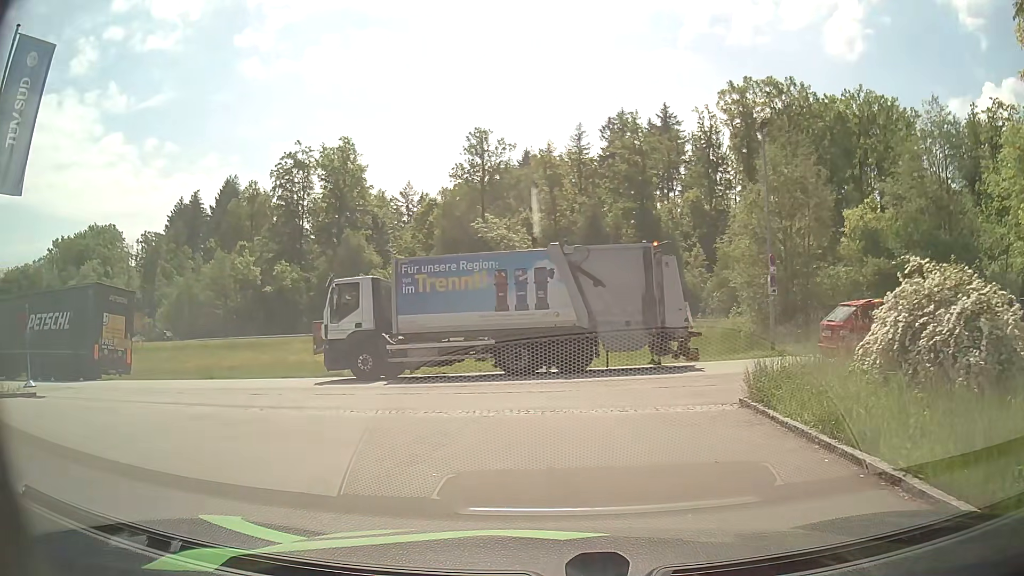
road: residential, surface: asphalt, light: Day
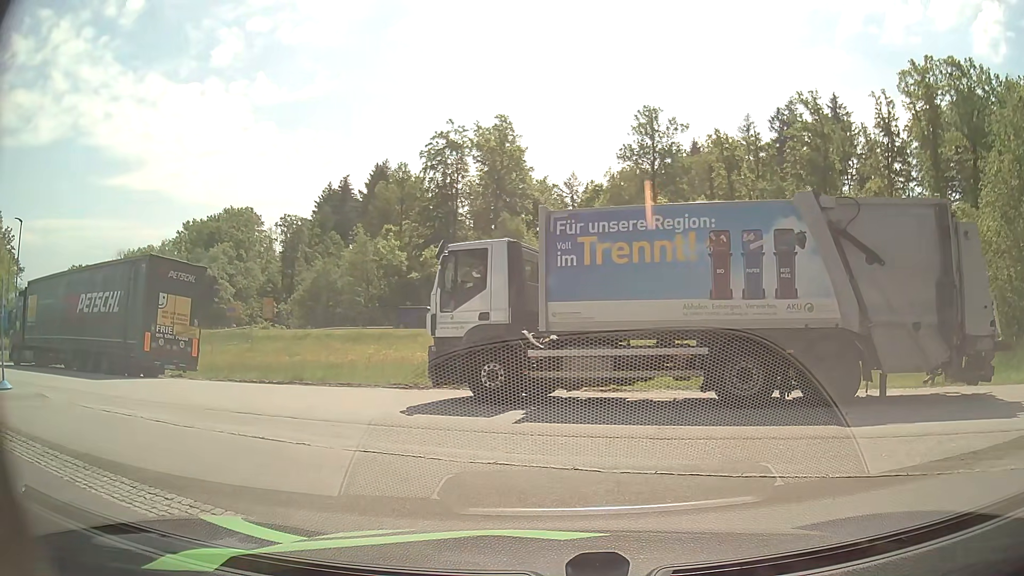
(-1.1, +6.9) m; -16°
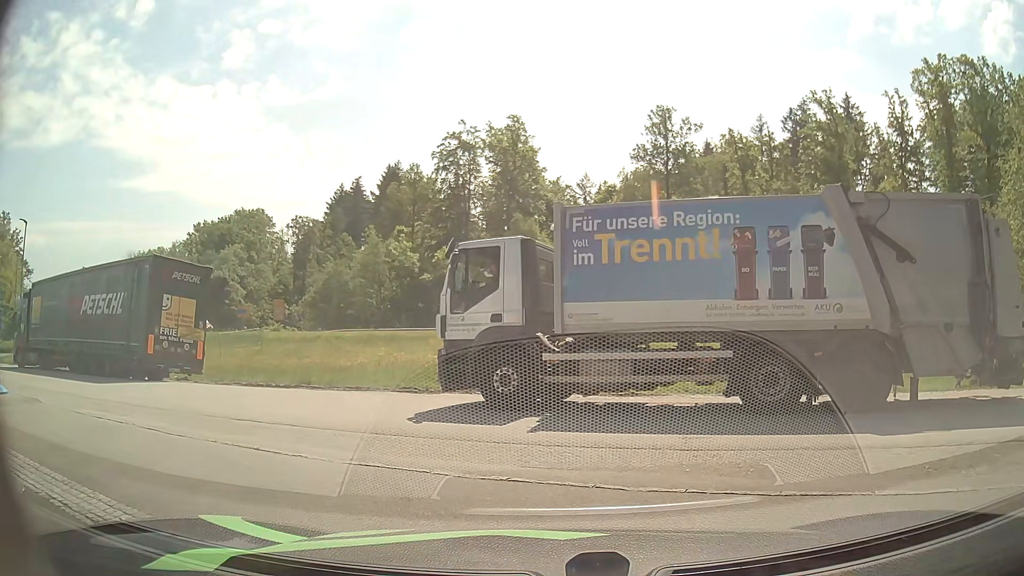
(0.0, +0.6) m; 0°
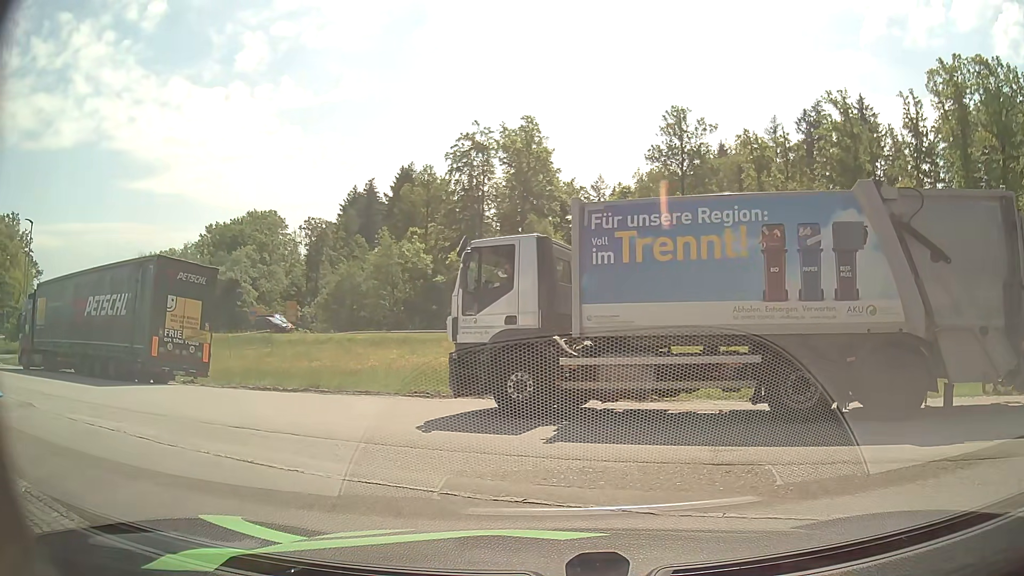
(0.0, +0.6) m; 0°
